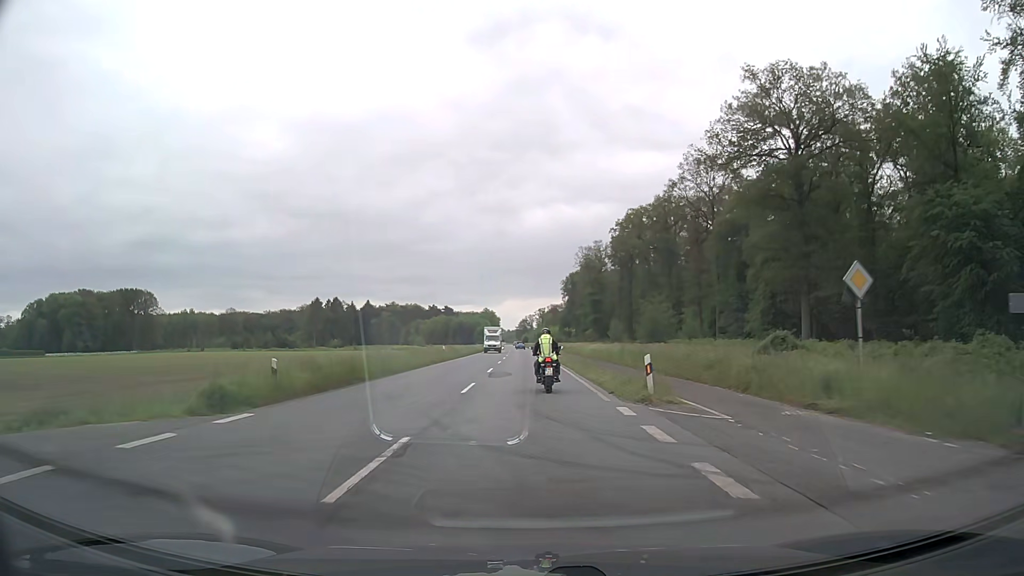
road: primary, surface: asphalt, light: Day
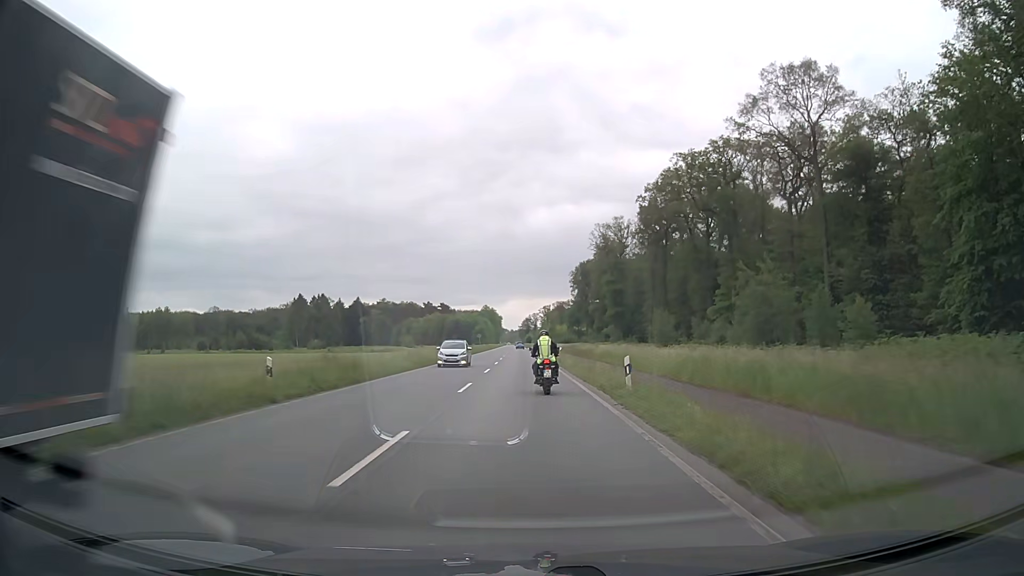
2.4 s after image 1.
(0.0, +35.8) m; 0°
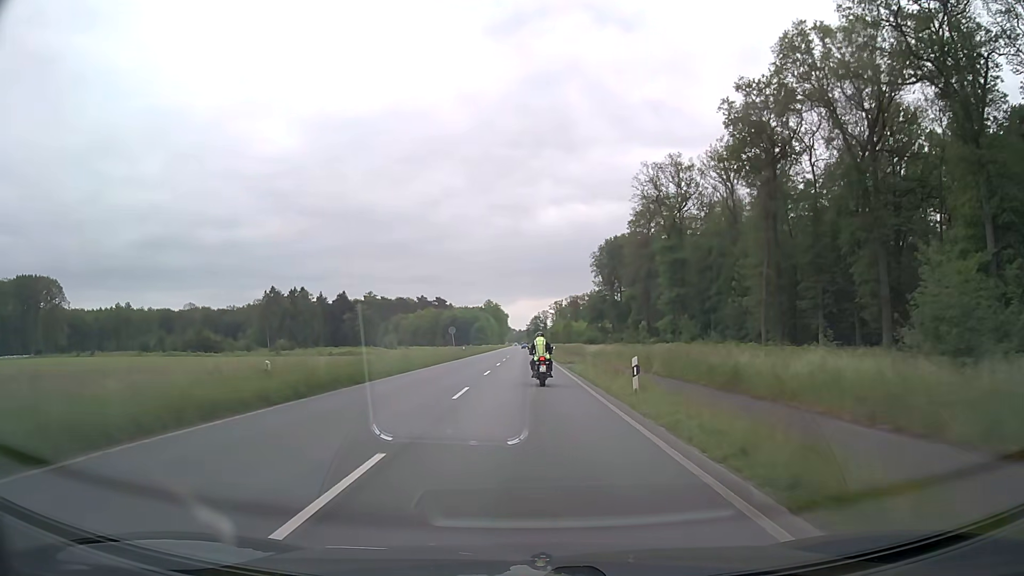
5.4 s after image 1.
(-0.8, +50.6) m; -1°
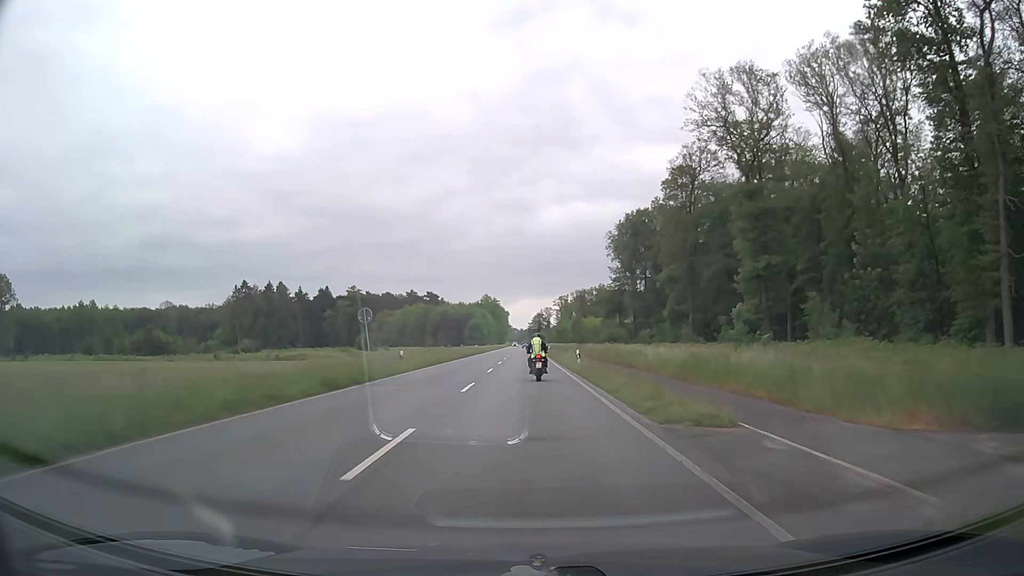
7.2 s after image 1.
(0.0, +34.0) m; 0°
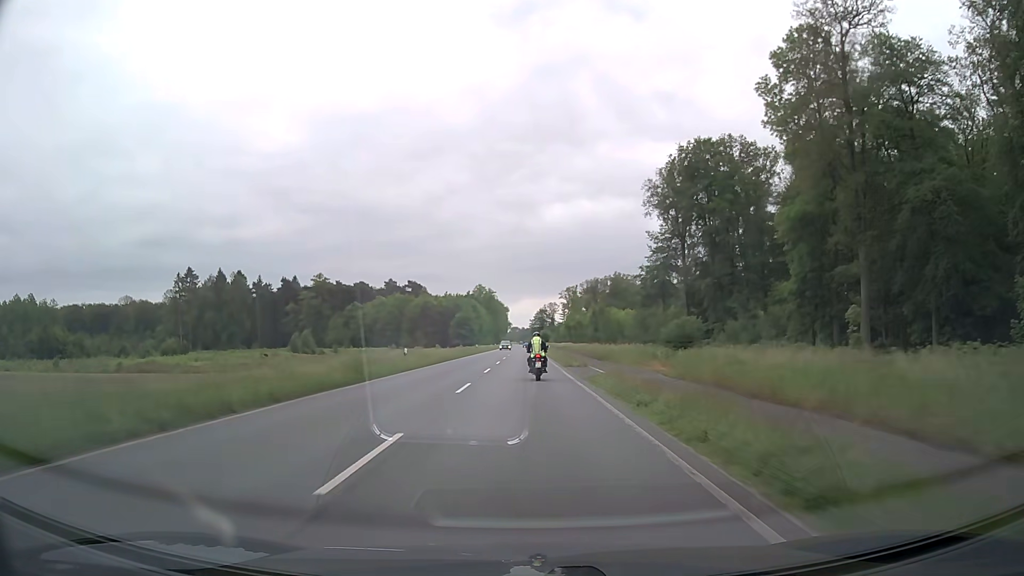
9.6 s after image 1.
(-0.1, +49.1) m; 0°
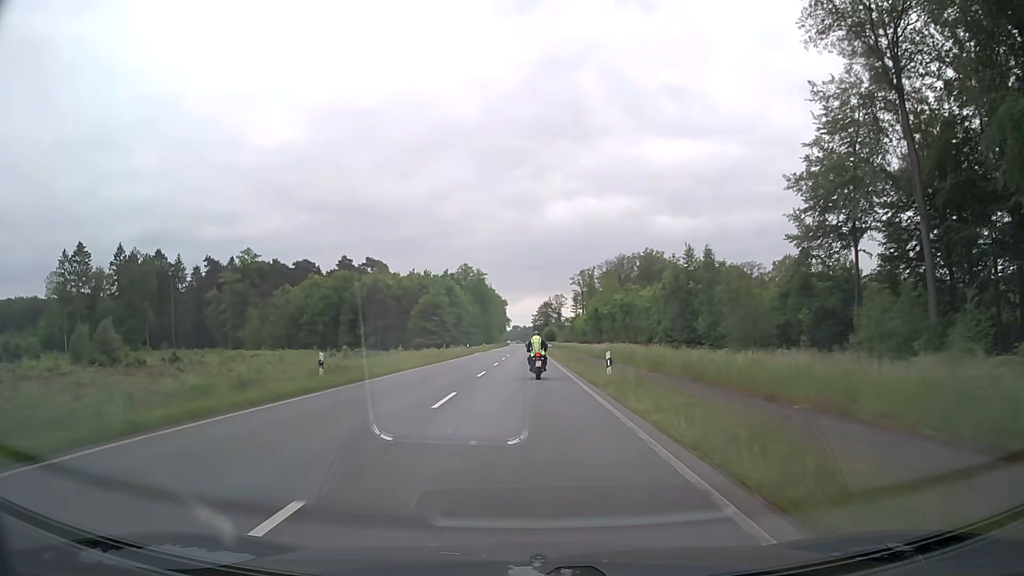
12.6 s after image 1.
(-0.1, +64.7) m; 0°
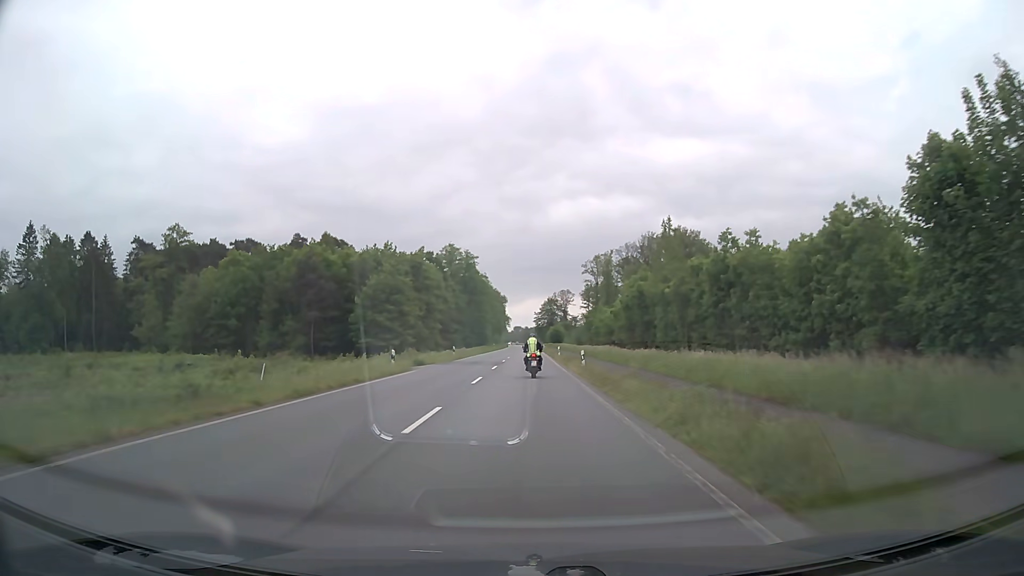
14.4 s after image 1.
(-0.1, +39.8) m; 0°
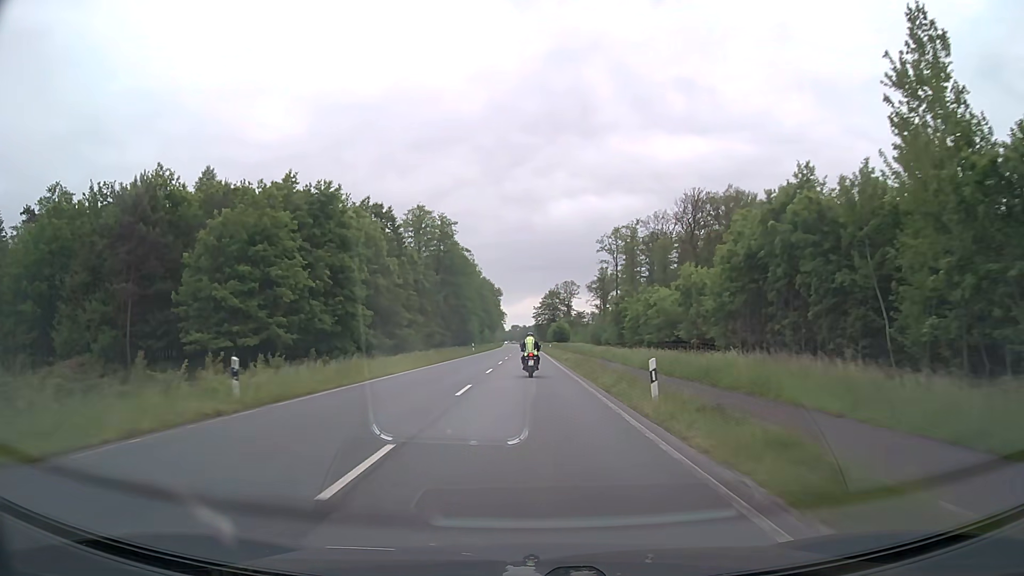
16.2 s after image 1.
(-0.1, +41.4) m; 0°
(0, +10) (0, +20) (0, +30) (0, +40) (0, +50) (0, +60) (0, +70) (0, +80) (0, +90) (0, +100) m
